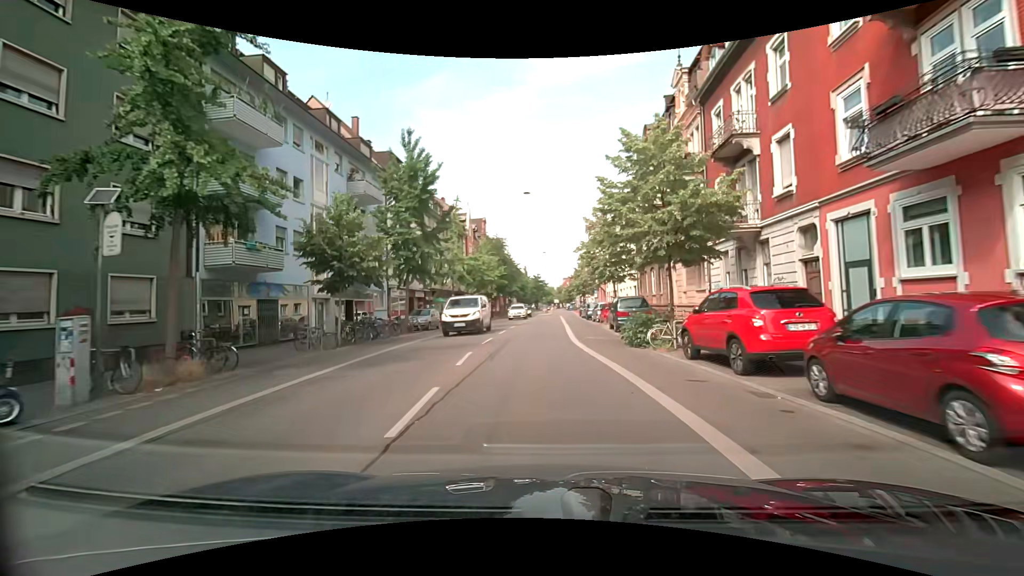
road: secondary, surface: asphalt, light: Day
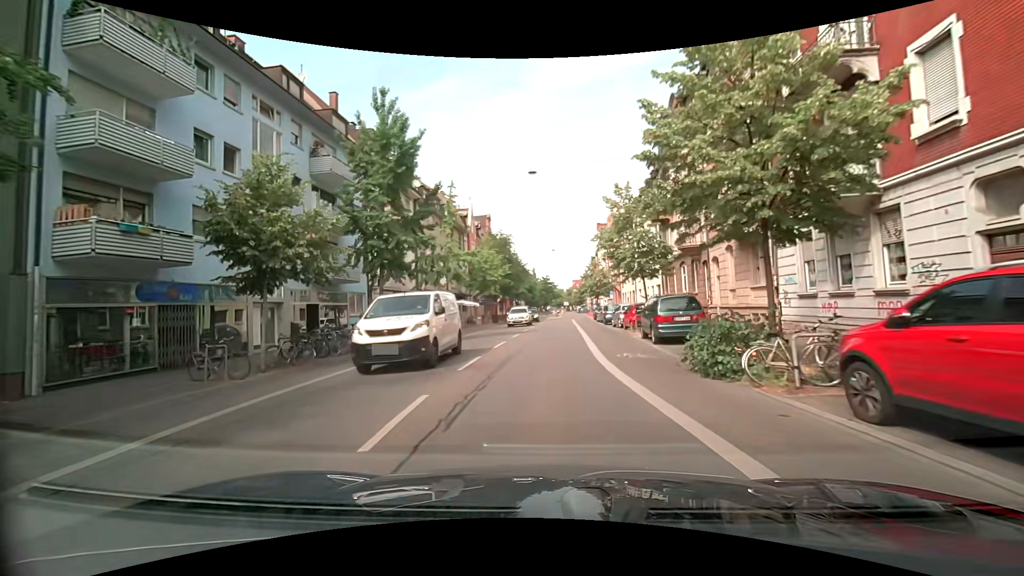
(0.0, +6.3) m; 0°
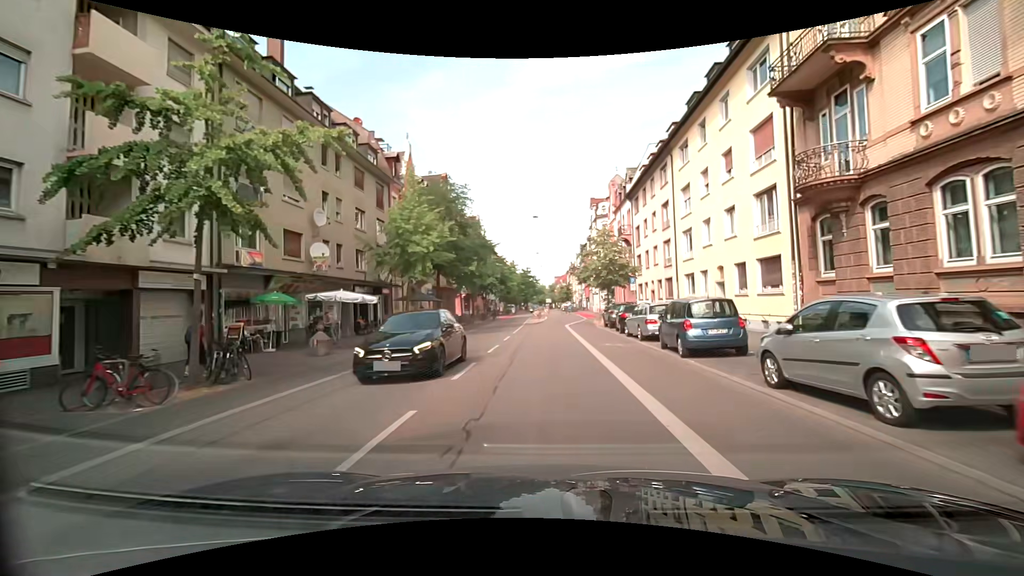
(0.0, +24.8) m; +1°
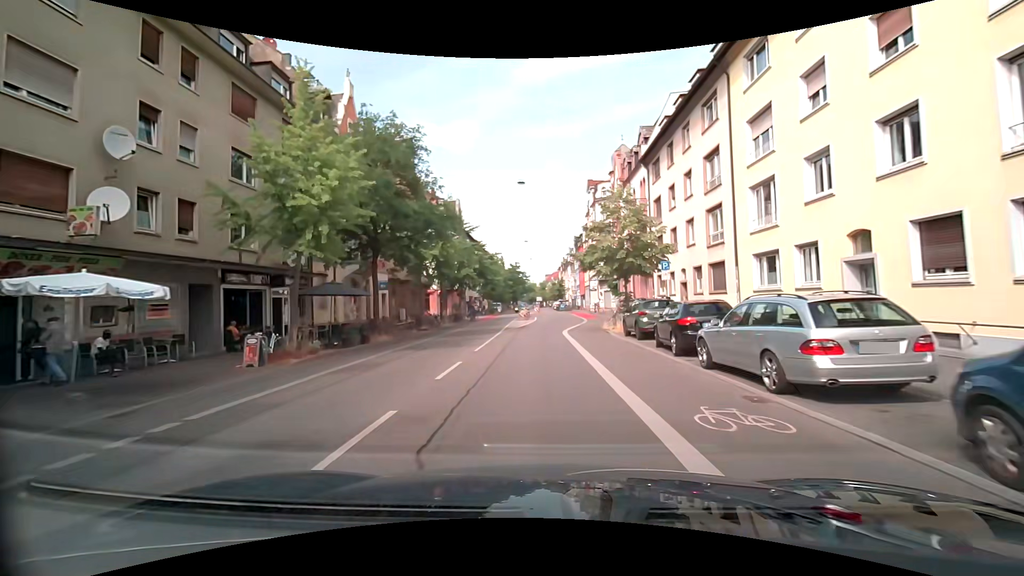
(+0.1, +12.0) m; +1°
